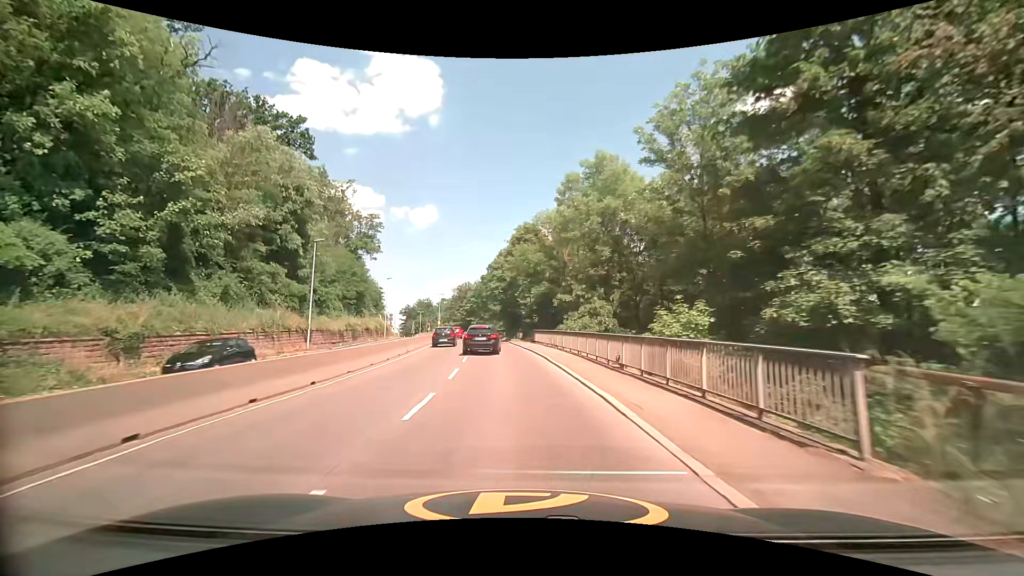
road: trunk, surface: asphalt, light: Day
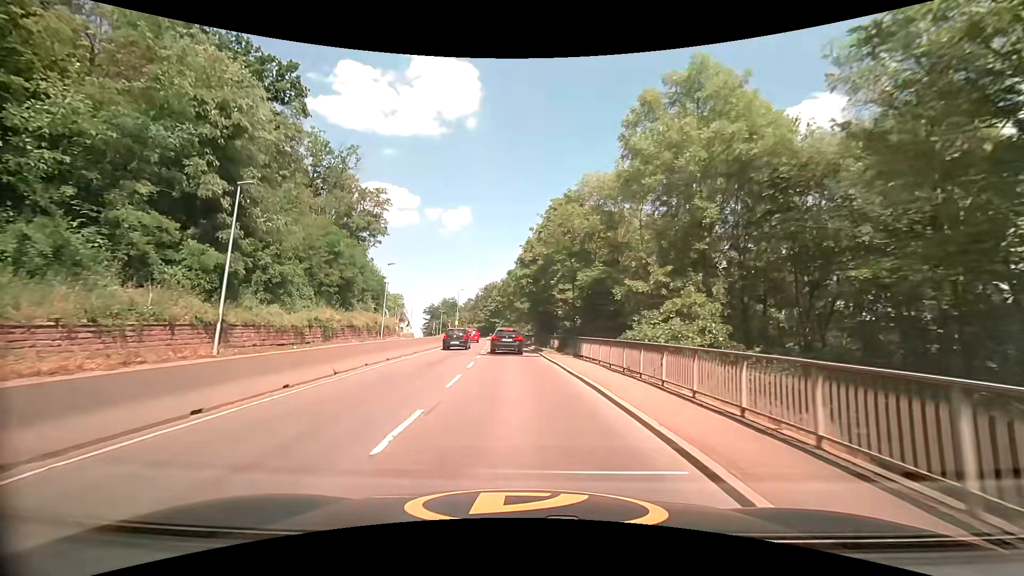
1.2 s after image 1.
(-0.4, +14.7) m; -3°
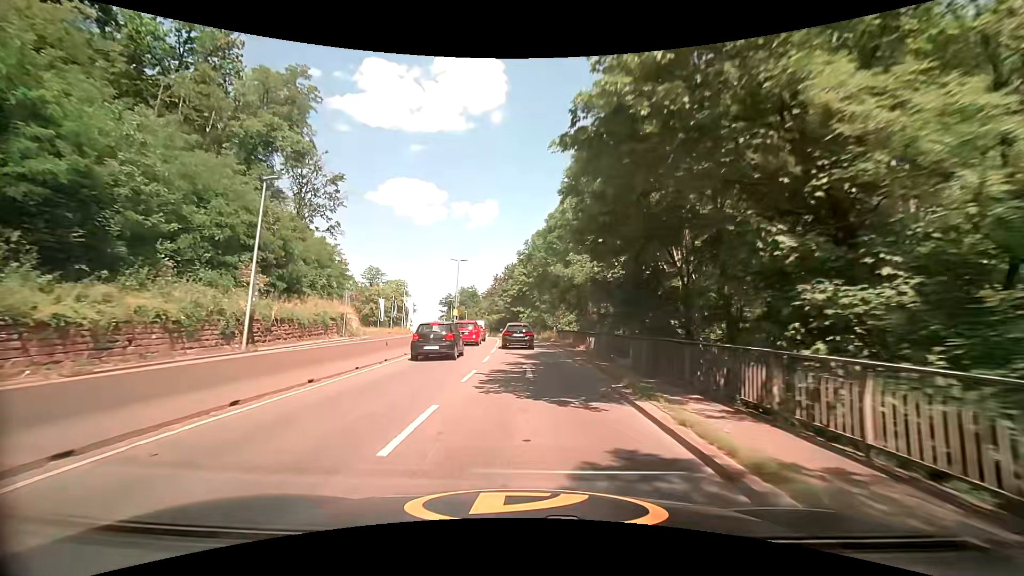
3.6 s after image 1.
(-1.1, +30.8) m; -4°
(0, +10) (0, +20) (0, +30) (0, +40) (-1, +50) (-2, +60) (-4, +70) (-6, +80) (-8, +89) (-10, +99) m
